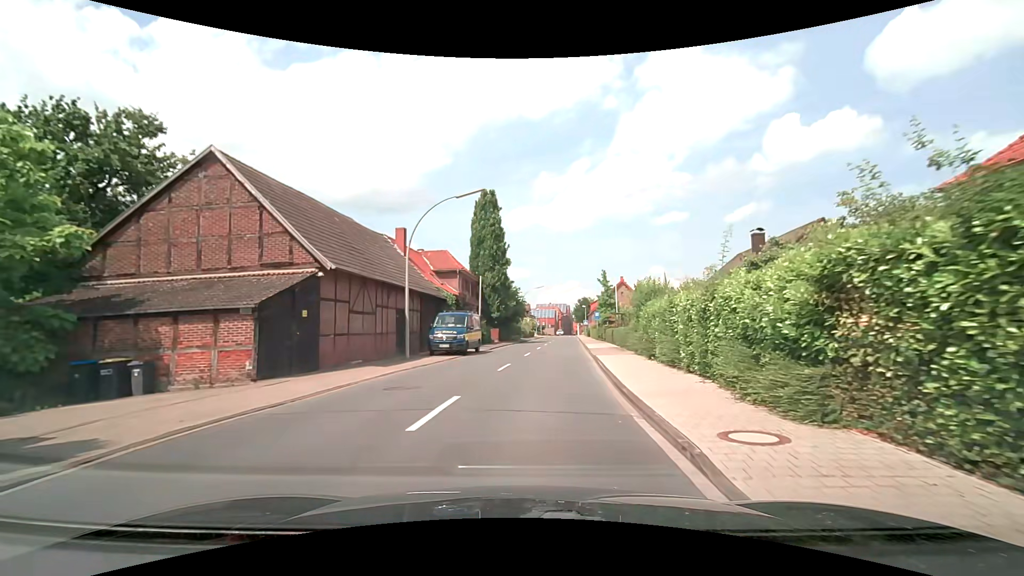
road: secondary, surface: asphalt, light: Day
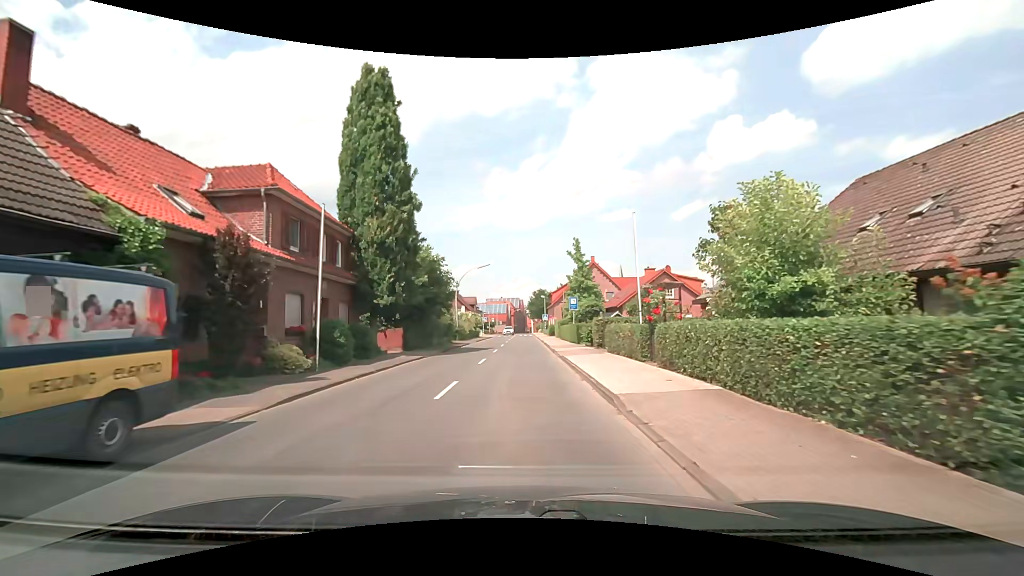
(+1.4, +23.7) m; +5°
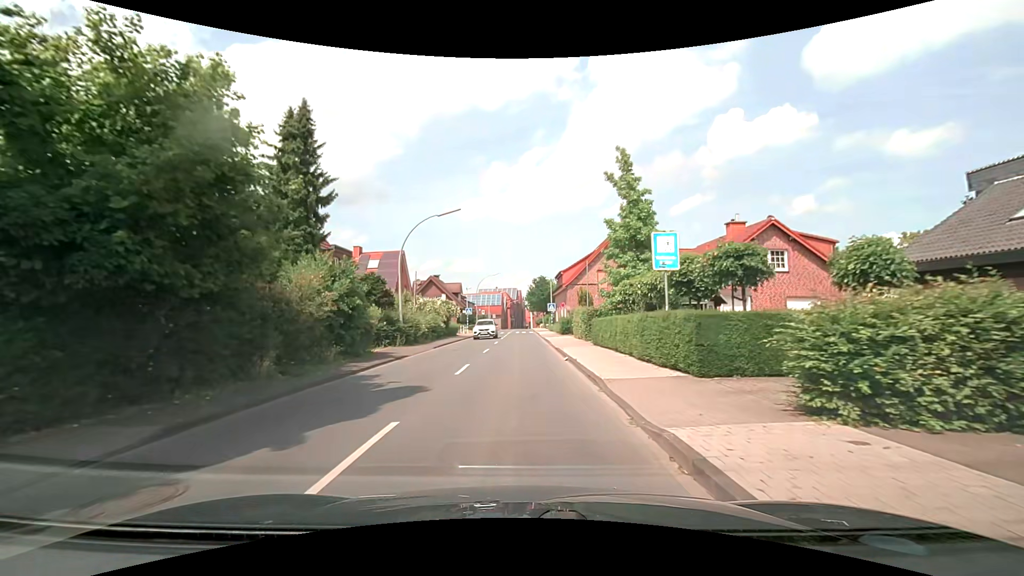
(+0.1, +23.6) m; 0°
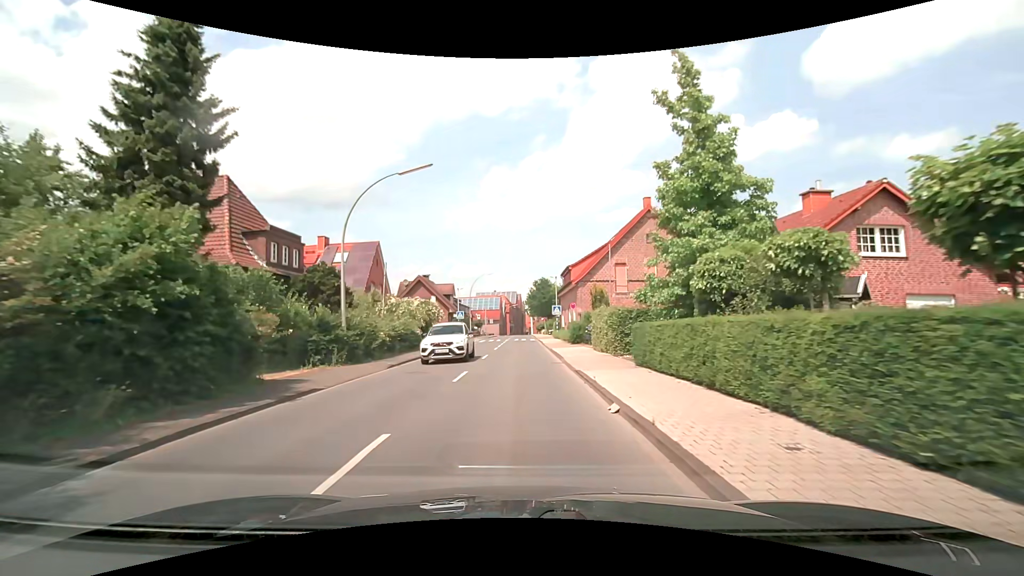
(0.0, +9.3) m; 0°
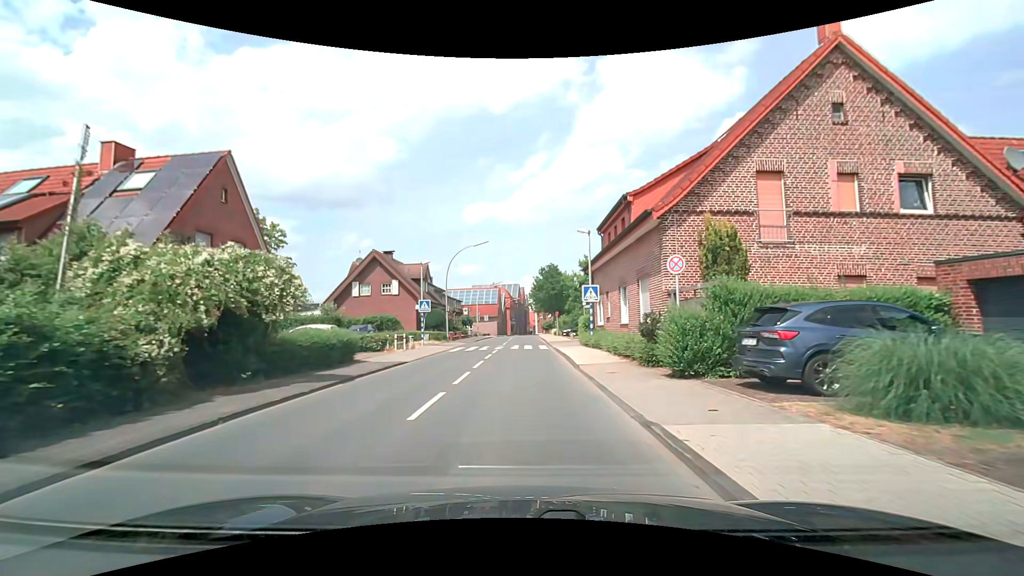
(-0.1, +23.2) m; 0°
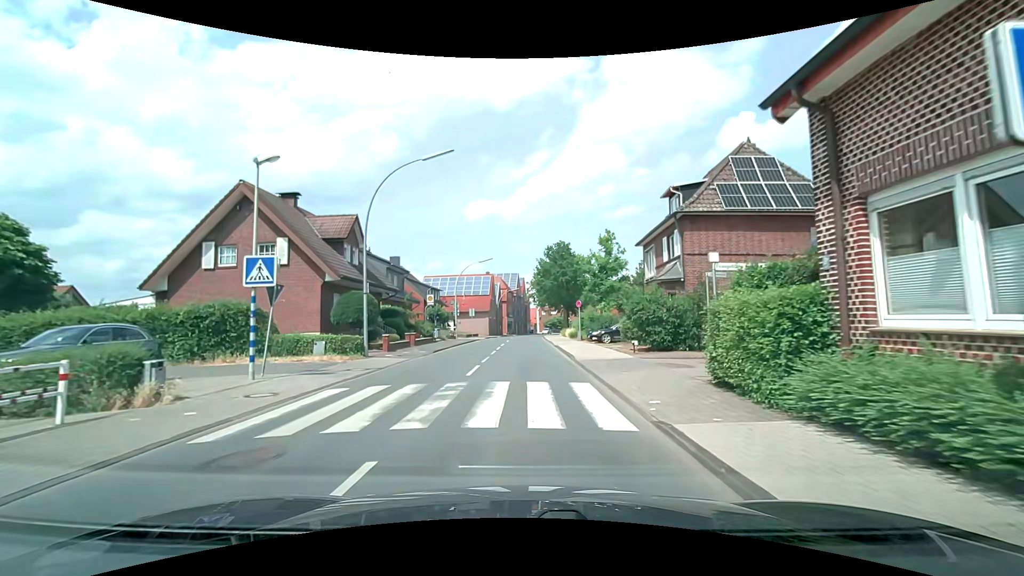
(-0.1, +23.2) m; 0°
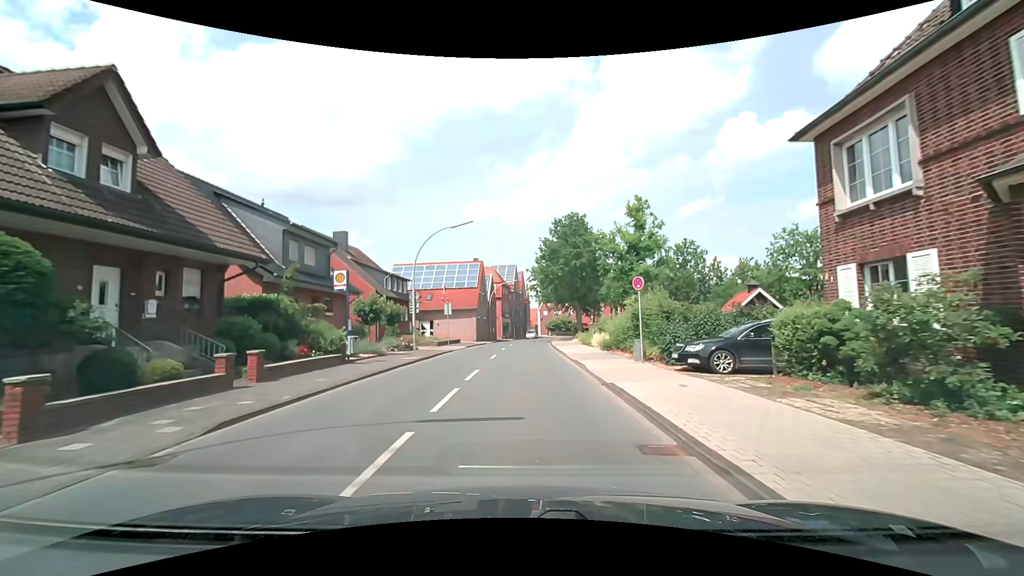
(-0.1, +18.6) m; 0°
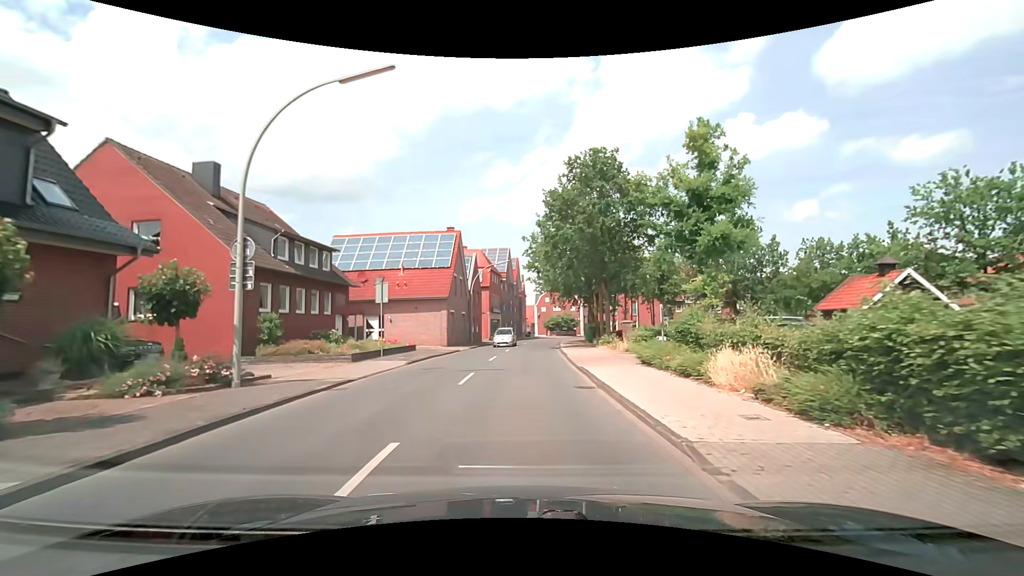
(-0.1, +18.6) m; 0°
